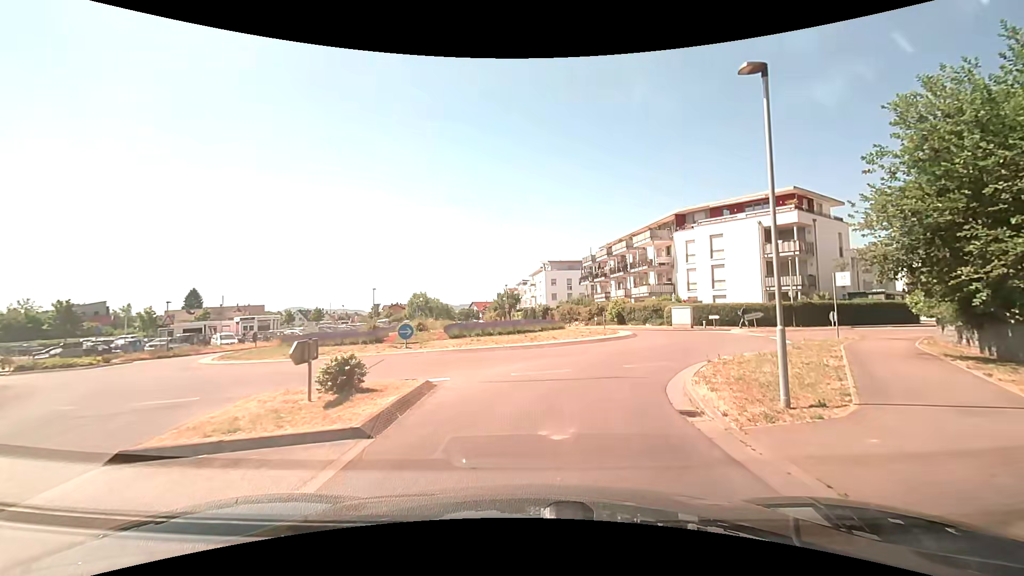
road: secondary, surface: asphalt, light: Day
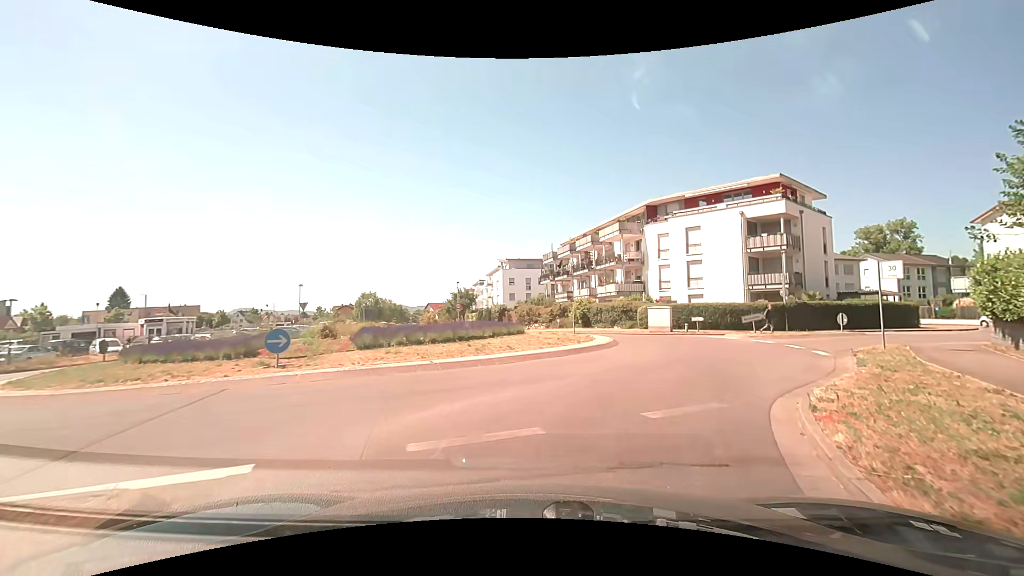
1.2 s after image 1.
(+0.3, +6.4) m; +6°
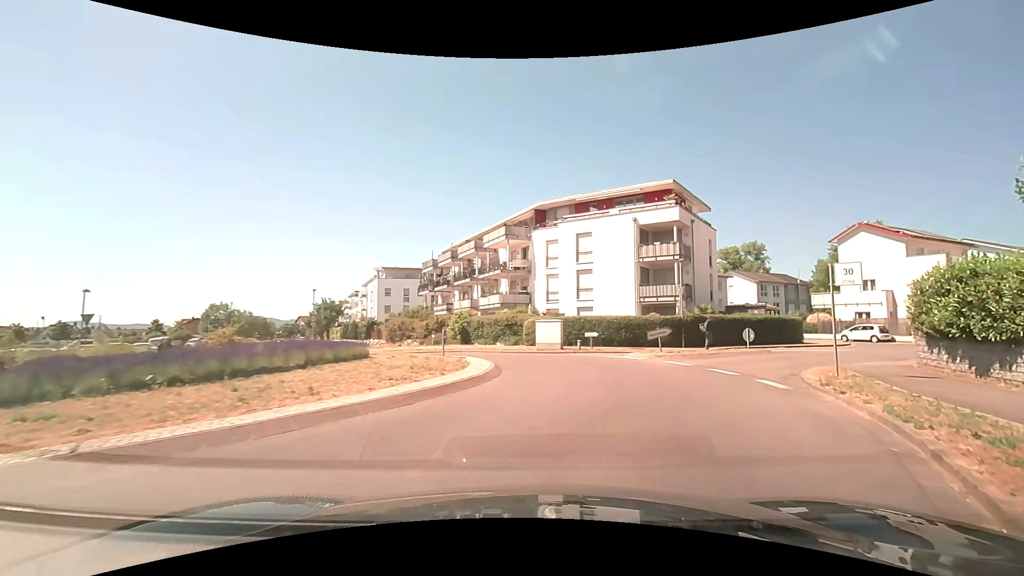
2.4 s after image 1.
(+0.6, +6.0) m; +13°
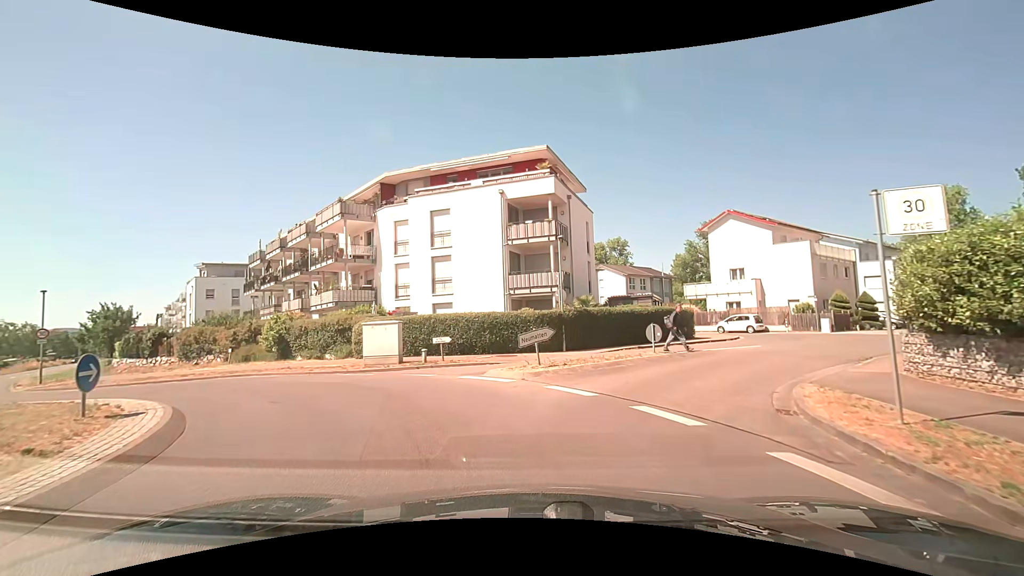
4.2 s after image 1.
(+1.5, +8.2) m; +14°
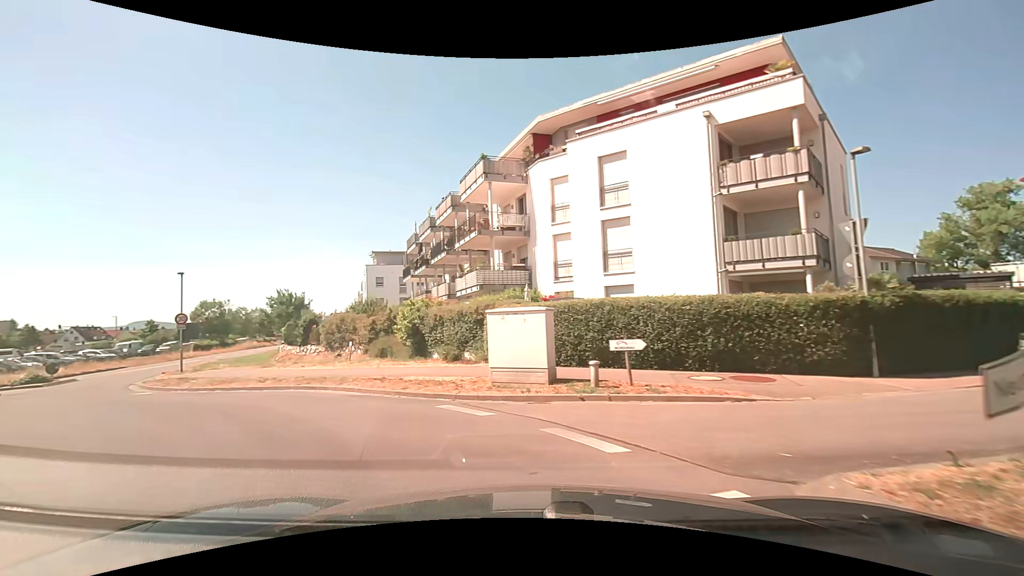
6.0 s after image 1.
(-1.1, +9.0) m; -20°
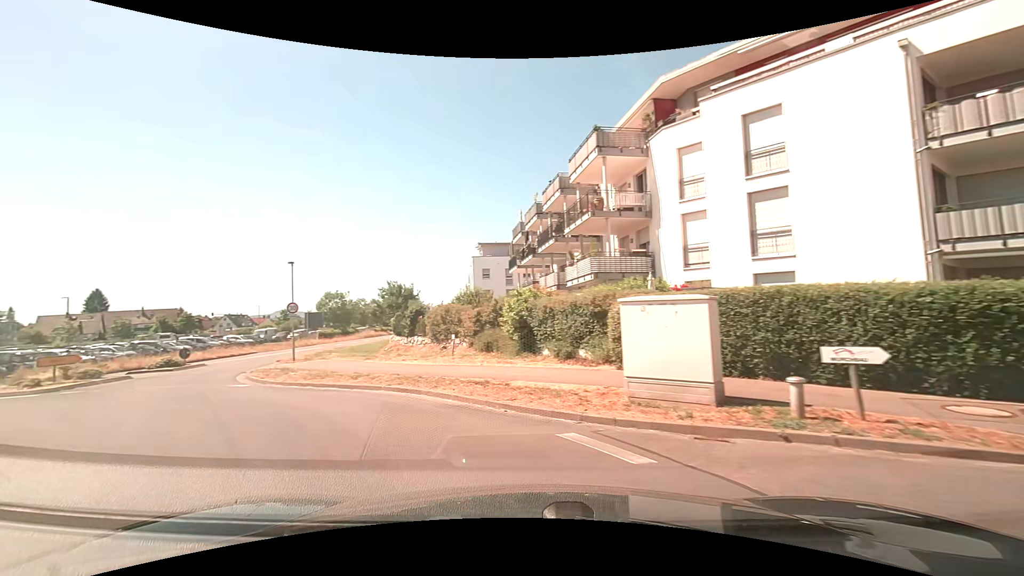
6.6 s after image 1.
(-0.2, +2.8) m; -11°
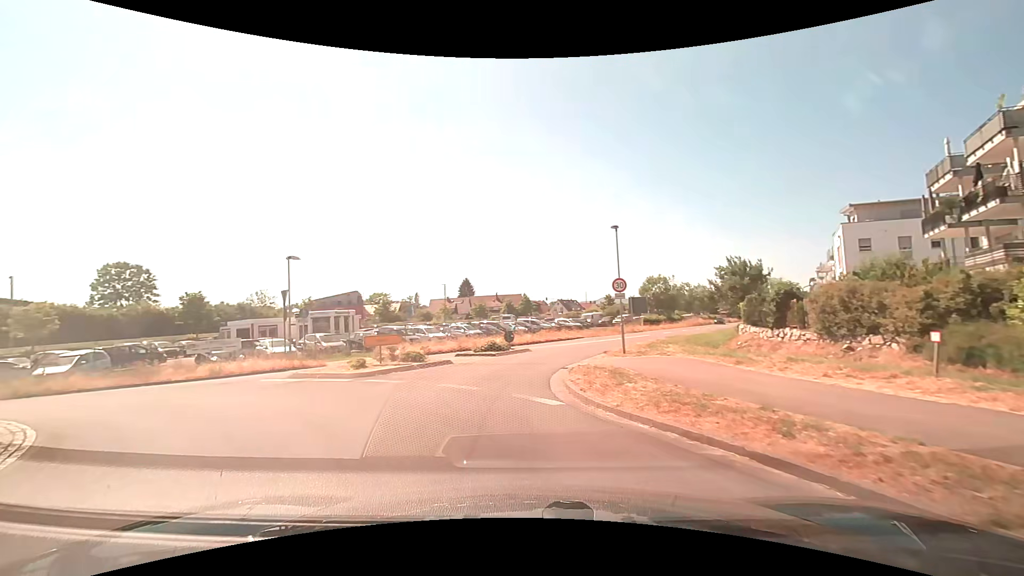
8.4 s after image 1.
(-2.5, +7.4) m; -35°
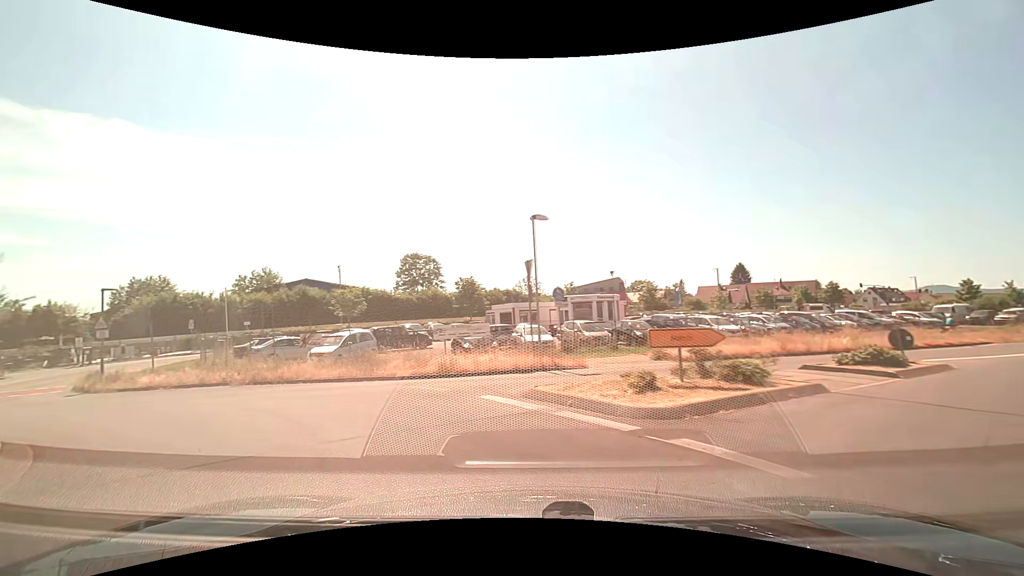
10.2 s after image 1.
(-2.1, +8.0) m; -29°
(-3, +9) (-12, +14) (-20, +20) (-26, +28) (-29, +38) (-25, +47) (-17, +53) (-8, +58) (+1, +62) (+10, +67) m
